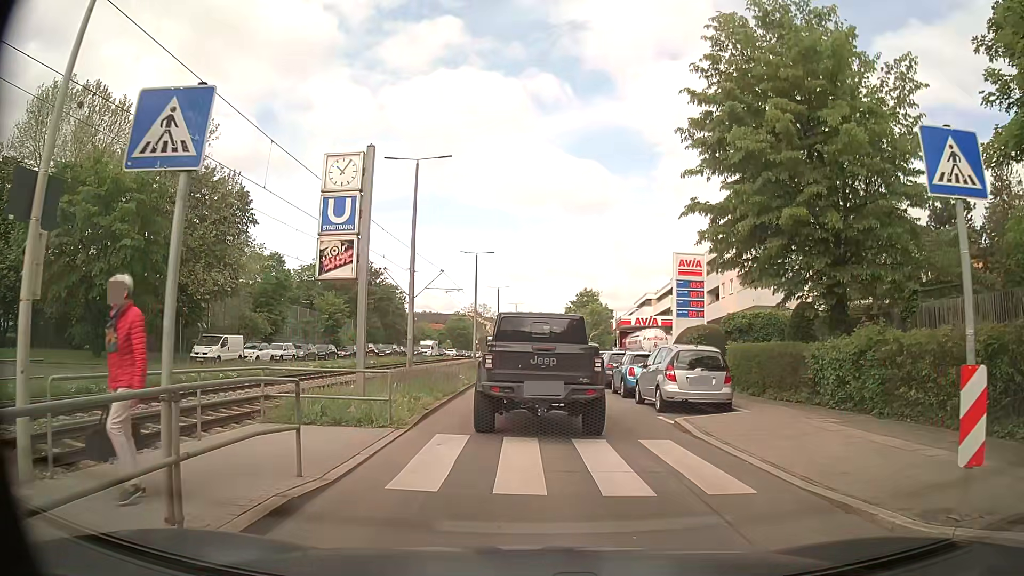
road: secondary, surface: asphalt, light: Day
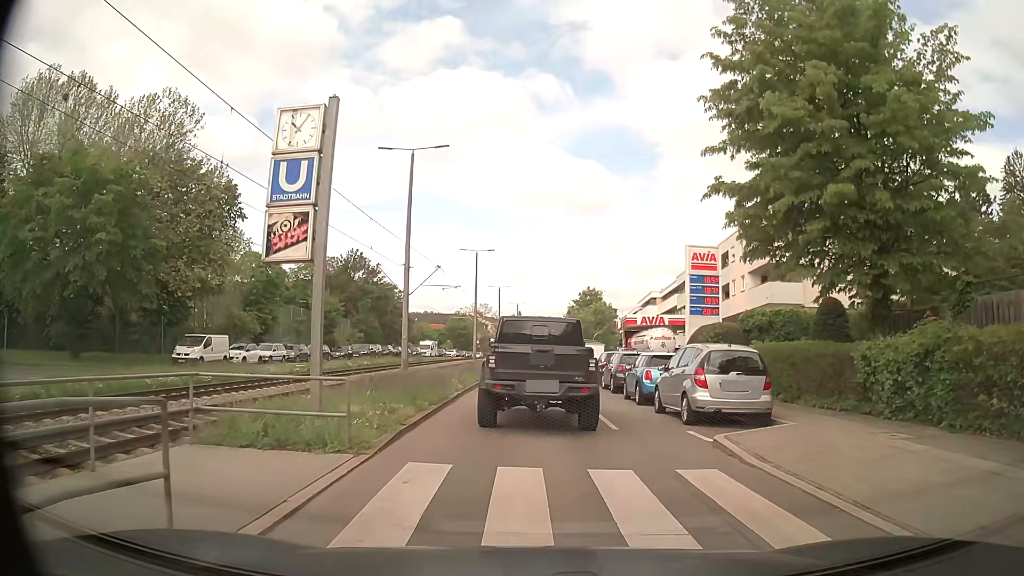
(0.0, +2.7) m; 0°
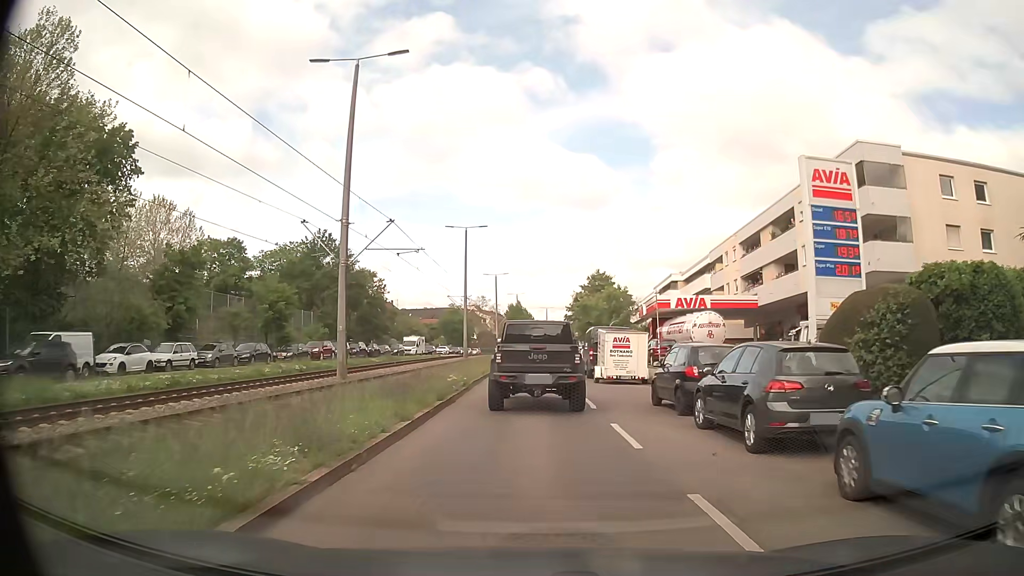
(-0.1, +15.2) m; -1°
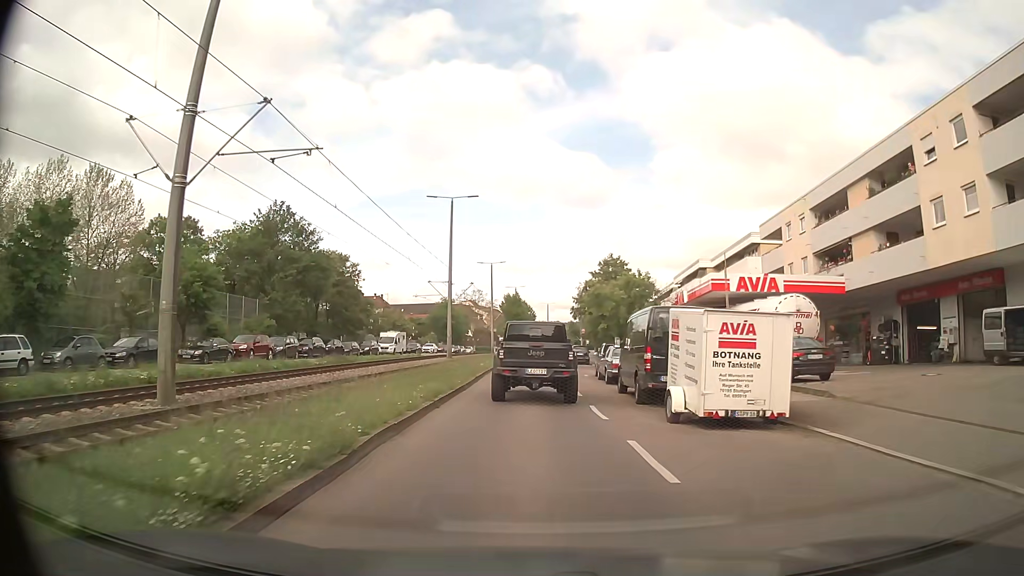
(0.0, +14.6) m; 0°
(0, +10) (0, +20) (0, +30) (0, +40) (0, +50) (+1, +60) (+1, +70) (+1, +80) (+2, +90) (+3, +100) m
